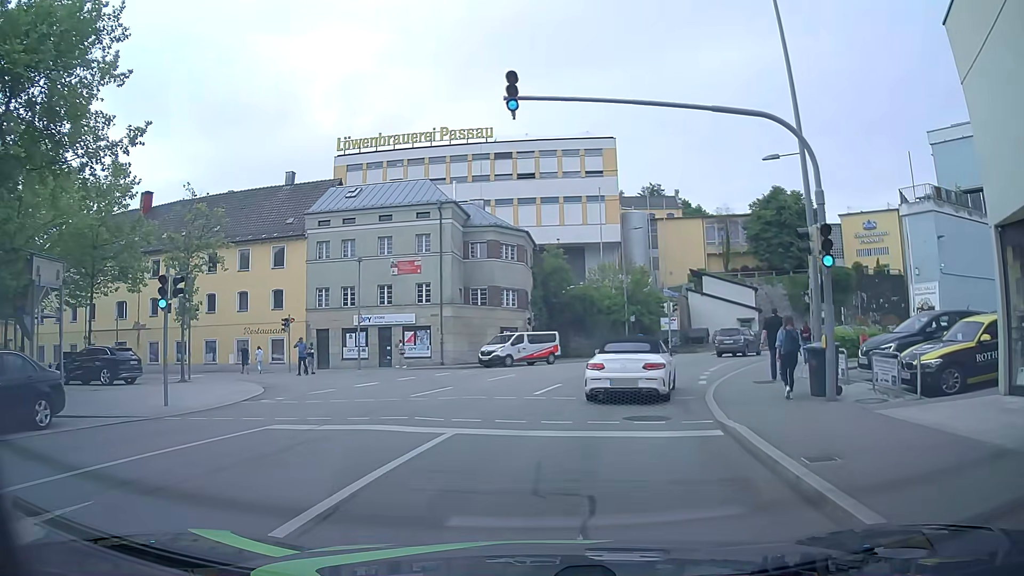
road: residential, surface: asphalt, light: Day
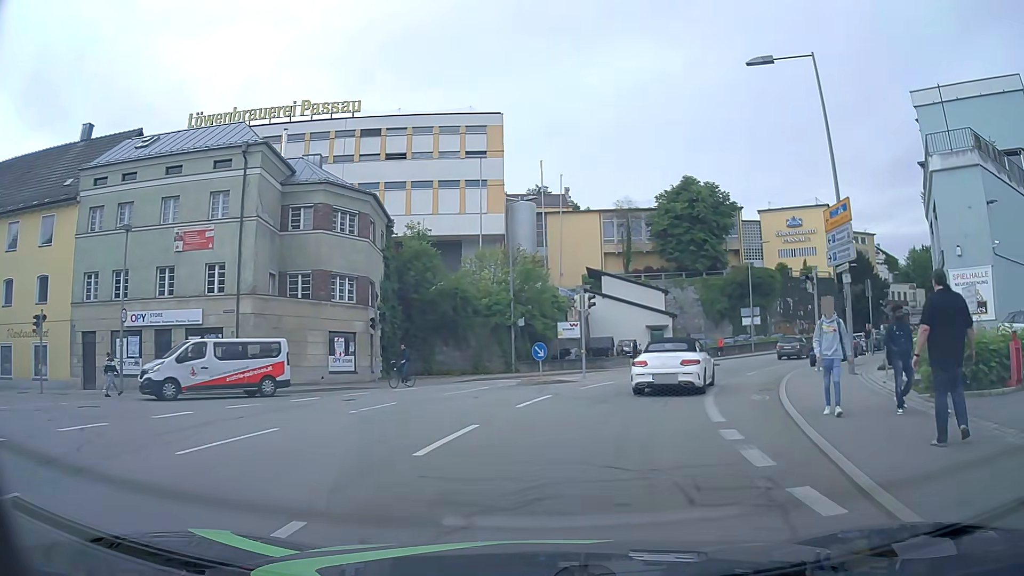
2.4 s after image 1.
(+0.9, +14.6) m; +8°
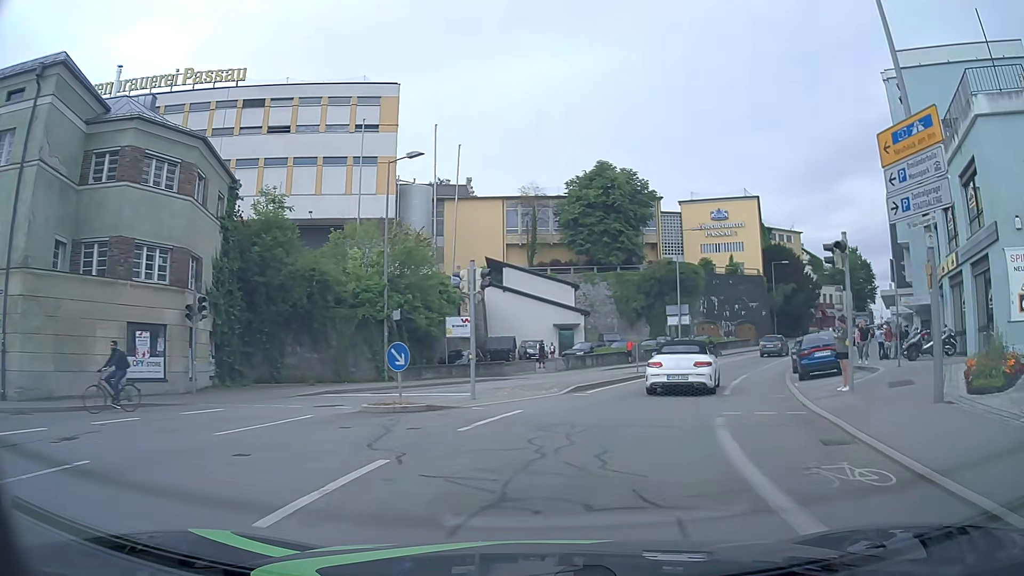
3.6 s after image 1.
(+0.8, +9.3) m; +9°
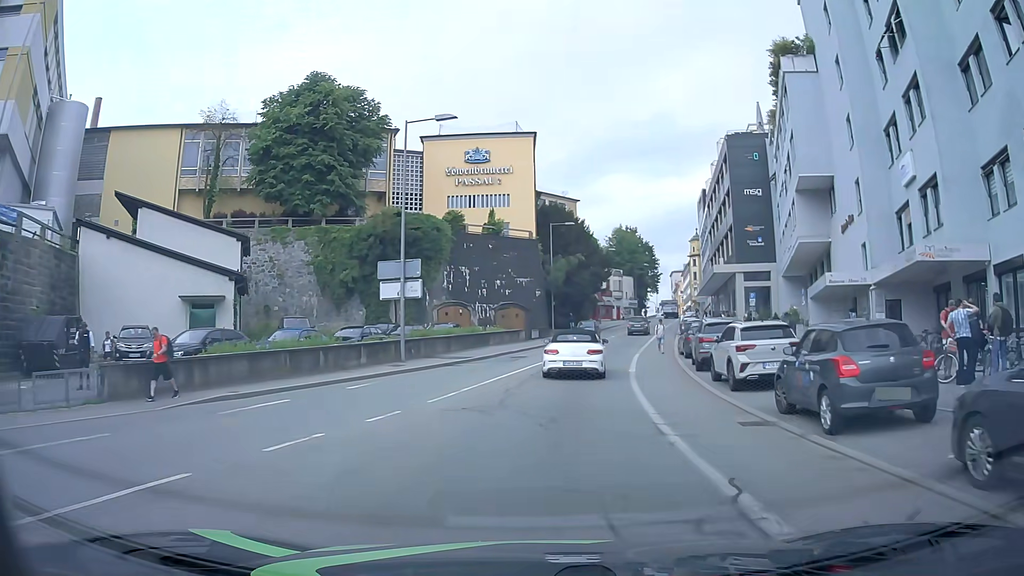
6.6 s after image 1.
(+5.6, +25.8) m; +22°
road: tertiary
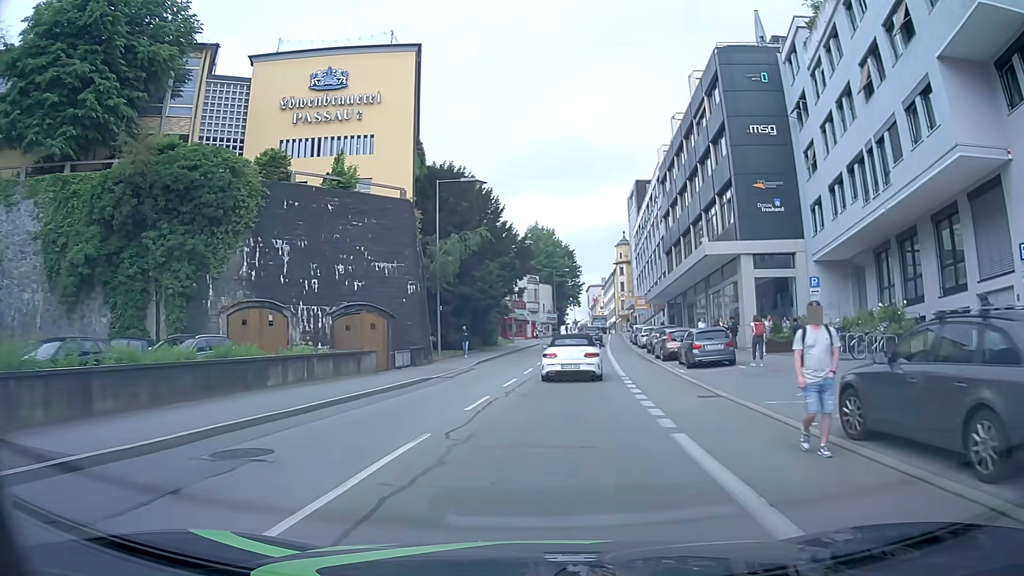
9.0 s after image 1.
(+1.6, +23.6) m; +7°
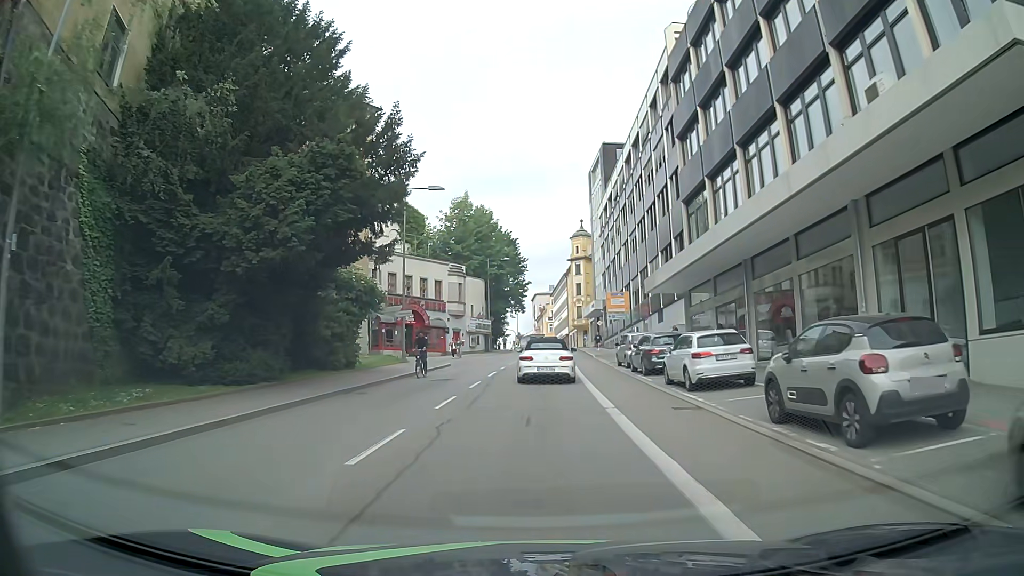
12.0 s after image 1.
(+2.1, +29.1) m; +5°
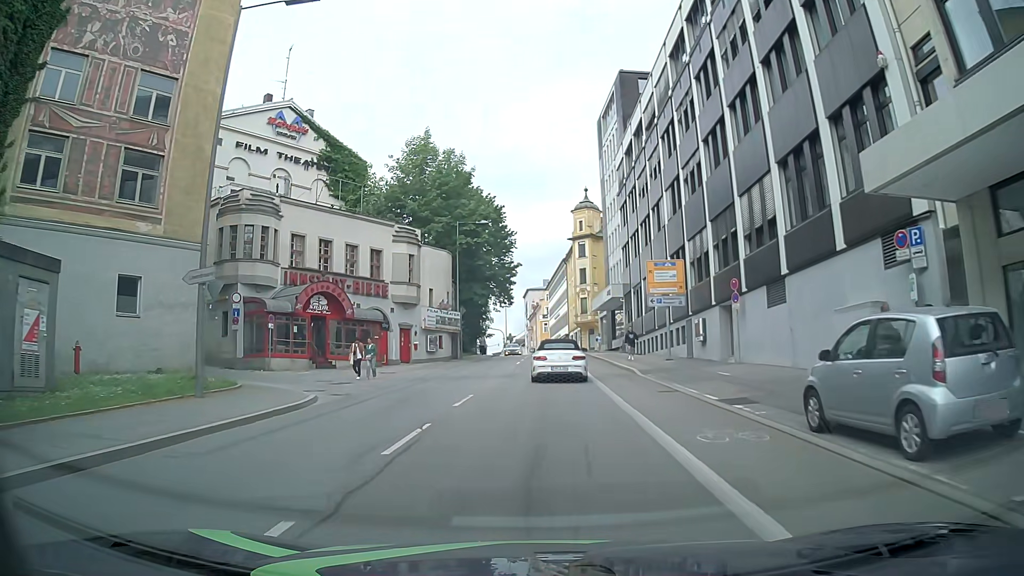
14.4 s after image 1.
(-0.1, +23.6) m; +1°
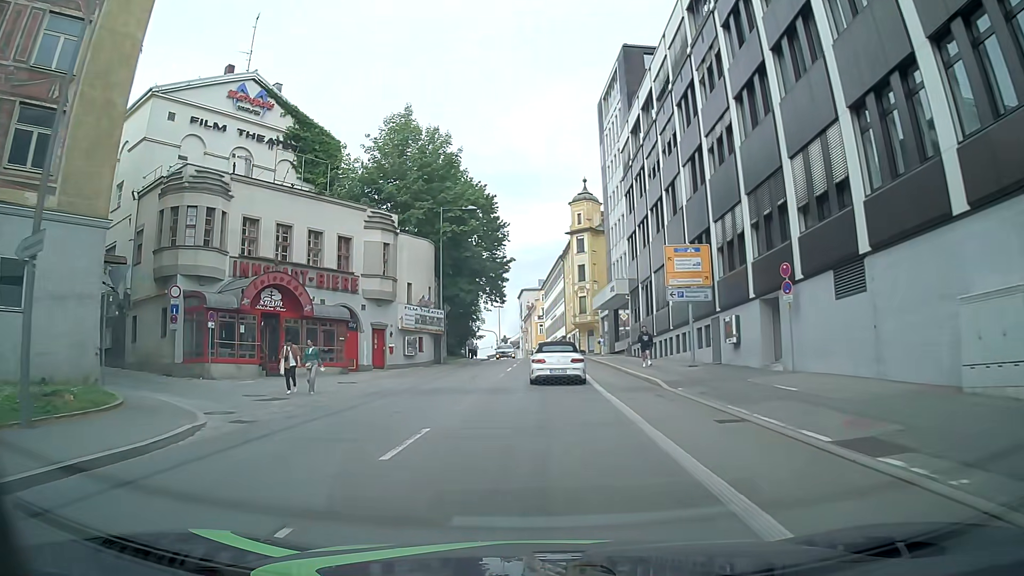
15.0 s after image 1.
(-0.1, +6.1) m; -2°
(0, +10) (0, +20) (+1, +30) (+1, +40) (+1, +50) (+2, +60) (+2, +70) (+1, +80) (0, +90) (-3, +99) m
